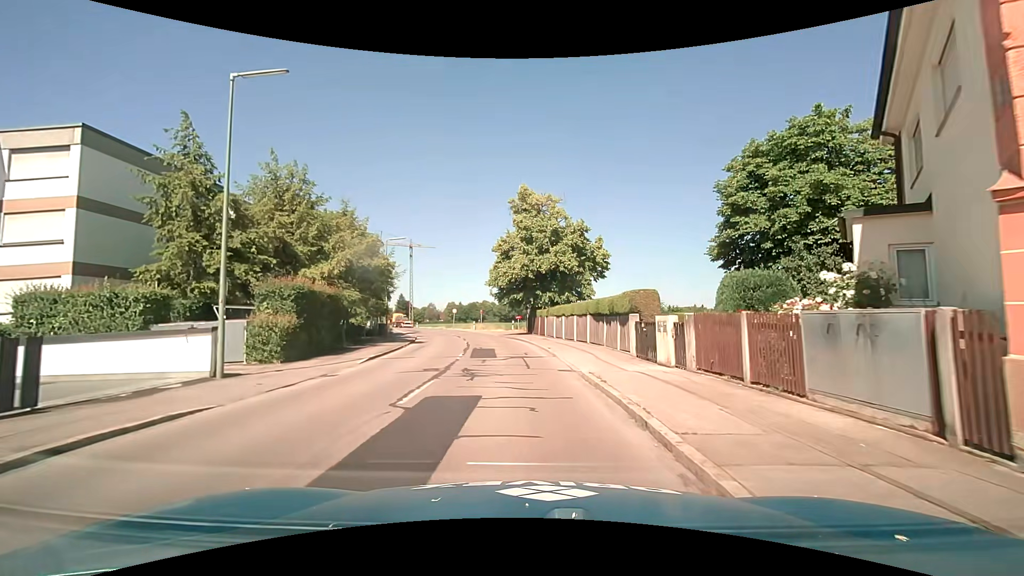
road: tertiary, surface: asphalt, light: Day
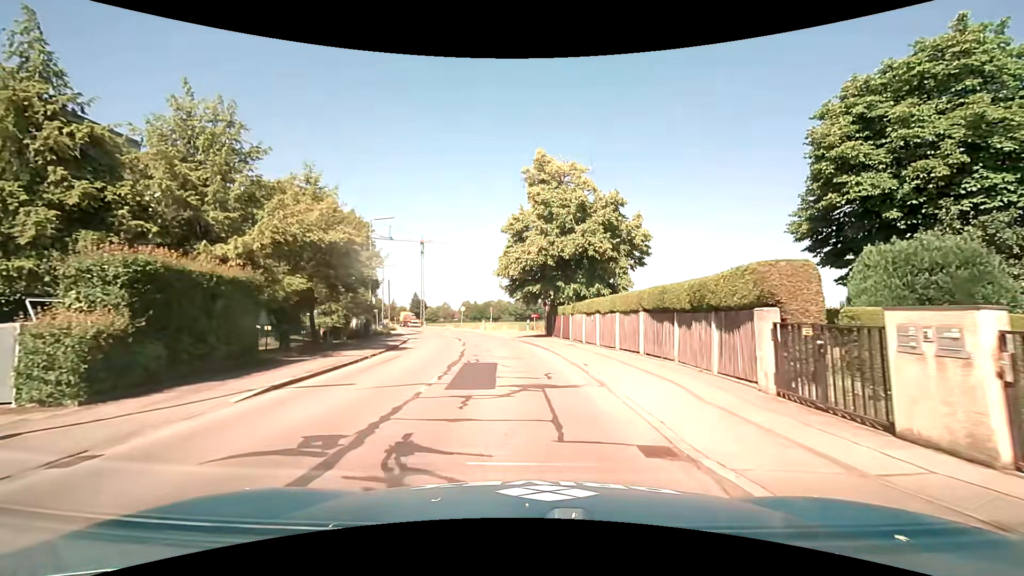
(-0.2, +8.5) m; -2°
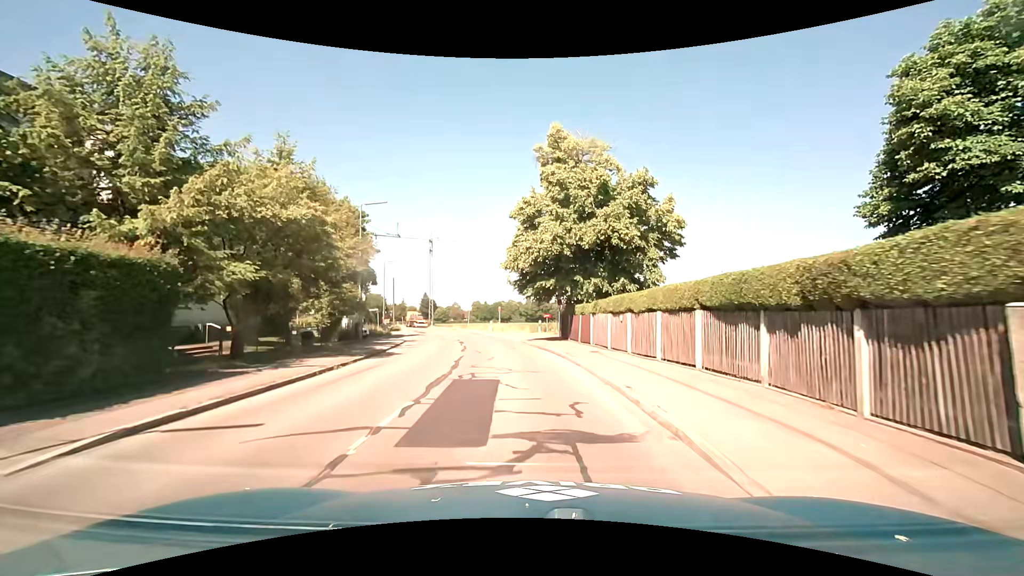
(-0.1, +4.4) m; -2°
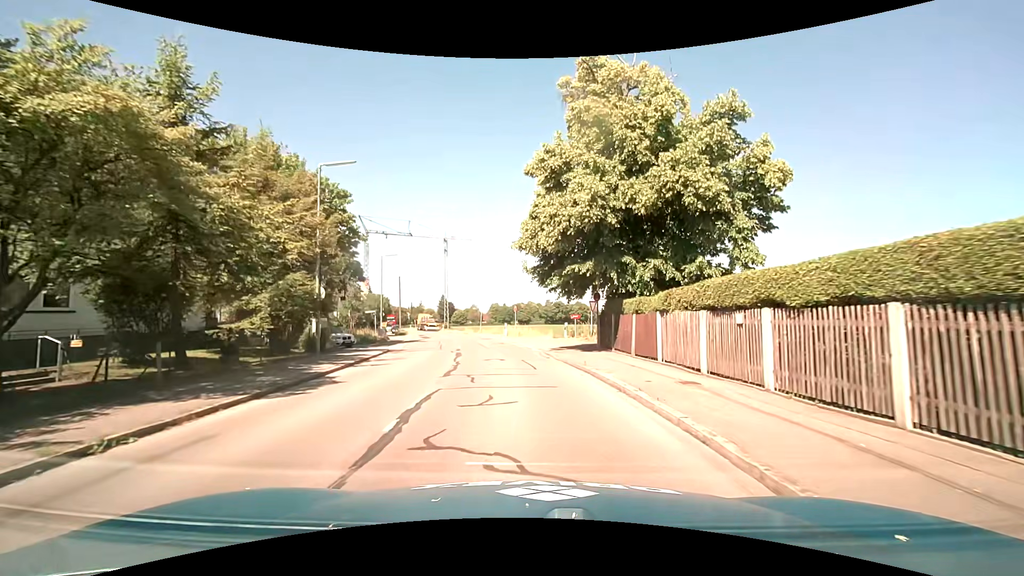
(-0.1, +8.6) m; -1°
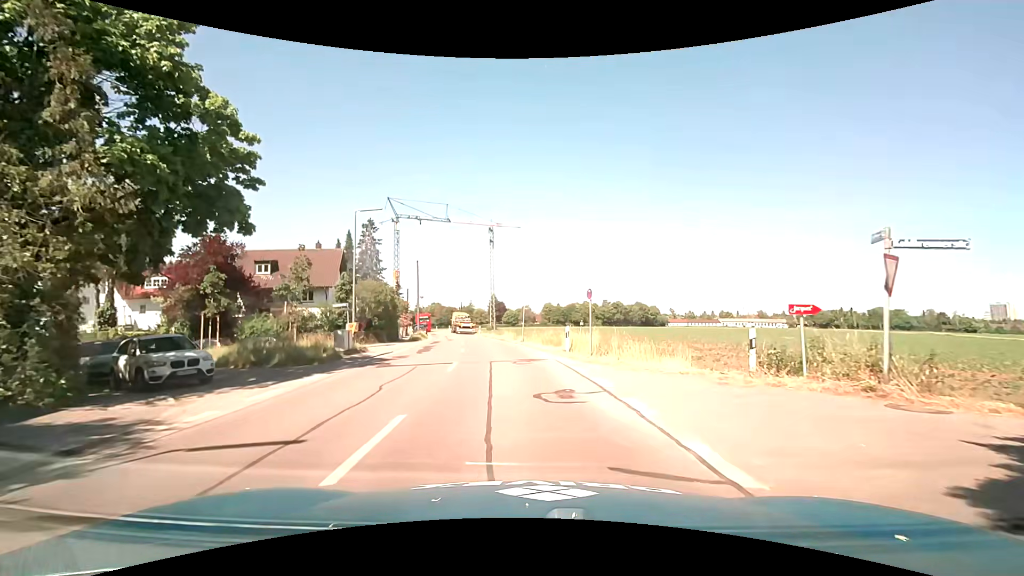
(-1.3, +21.2) m; -8°
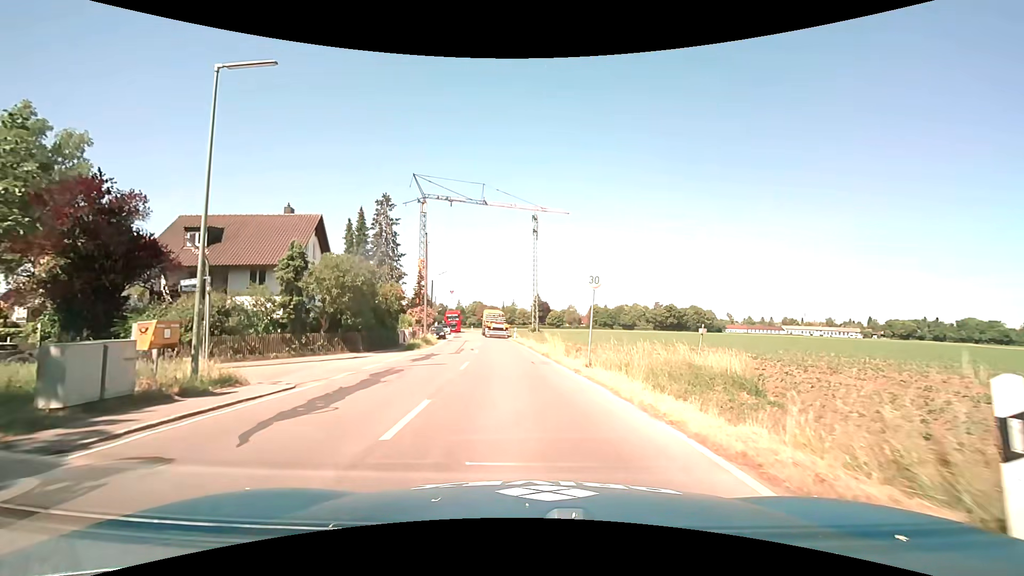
(-0.4, +17.5) m; -3°
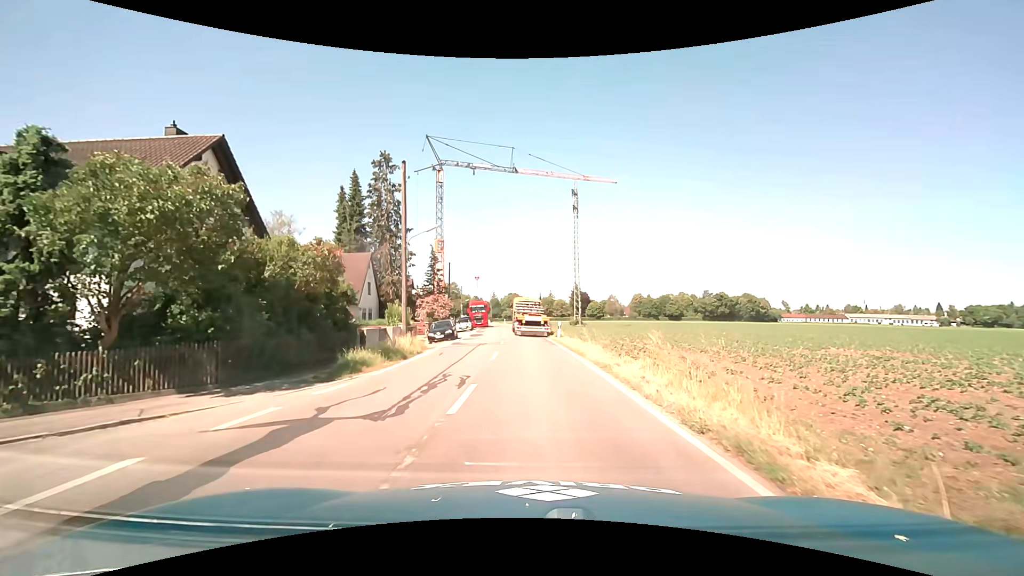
(-0.9, +17.0) m; -5°
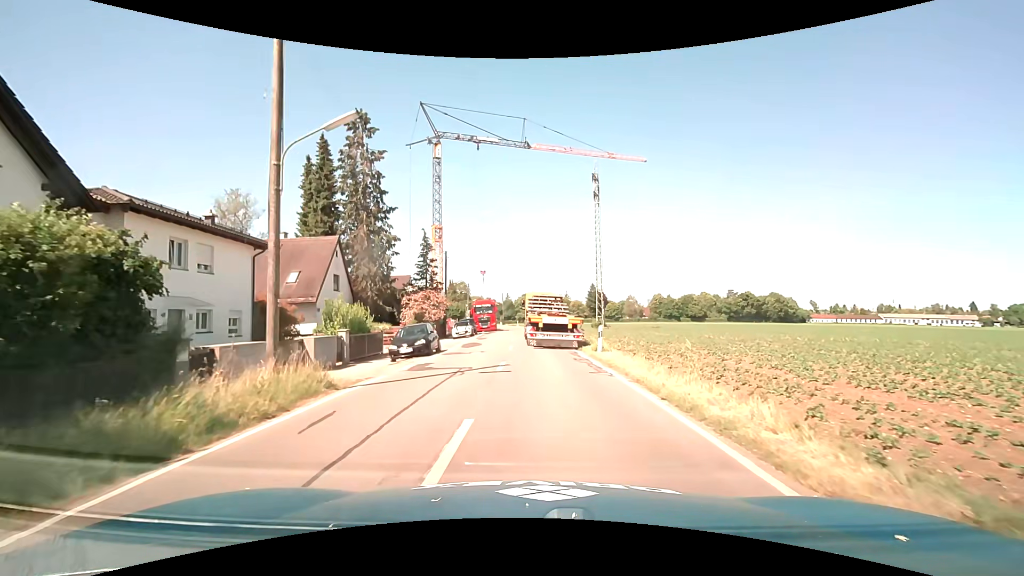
(-0.1, +12.6) m; -2°
(0, +10) (-1, +20) (-2, +30) (-2, +40) (-2, +50) (-1, +60) (-1, +70) (-2, +80) (-3, +90) (-4, +100) m
